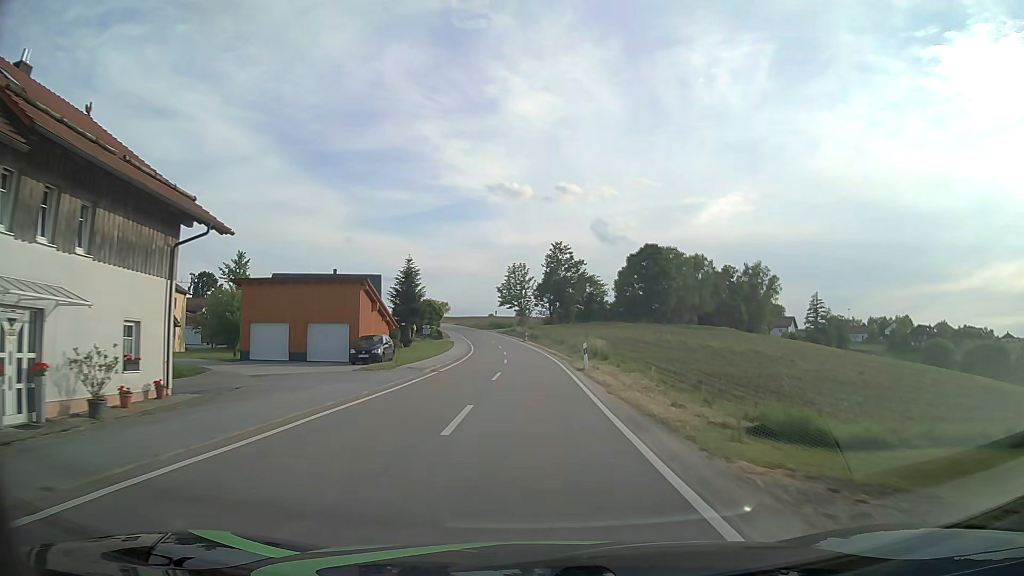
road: tertiary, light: Day
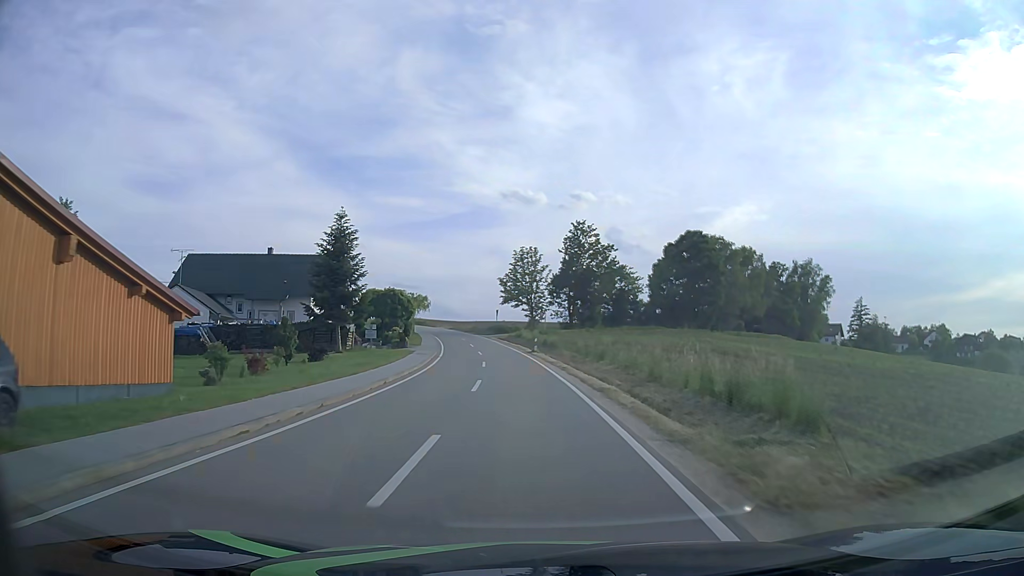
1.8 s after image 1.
(-0.1, +28.2) m; -1°
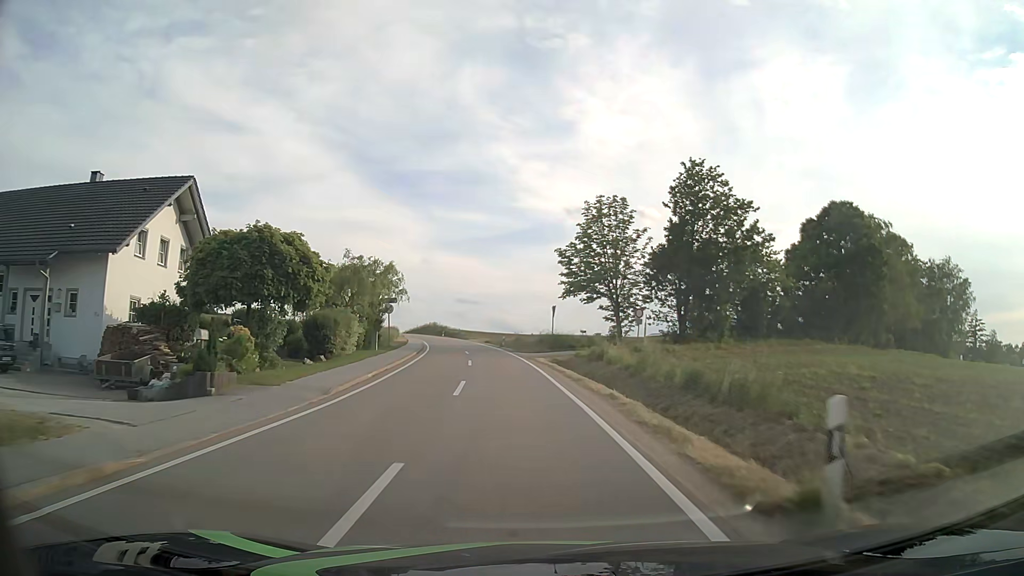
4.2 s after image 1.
(-1.5, +38.1) m; -5°
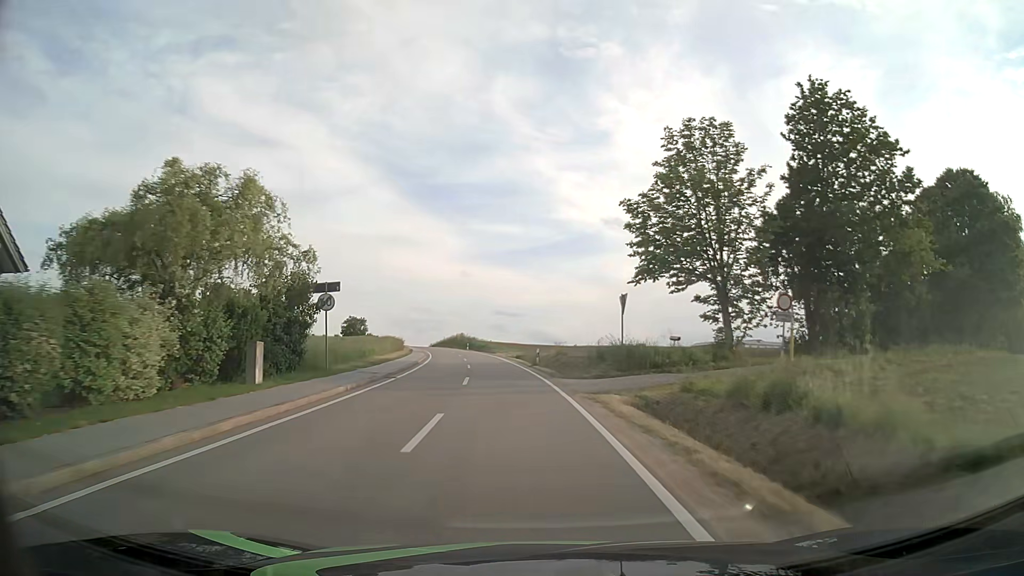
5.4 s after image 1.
(-0.6, +19.0) m; -4°
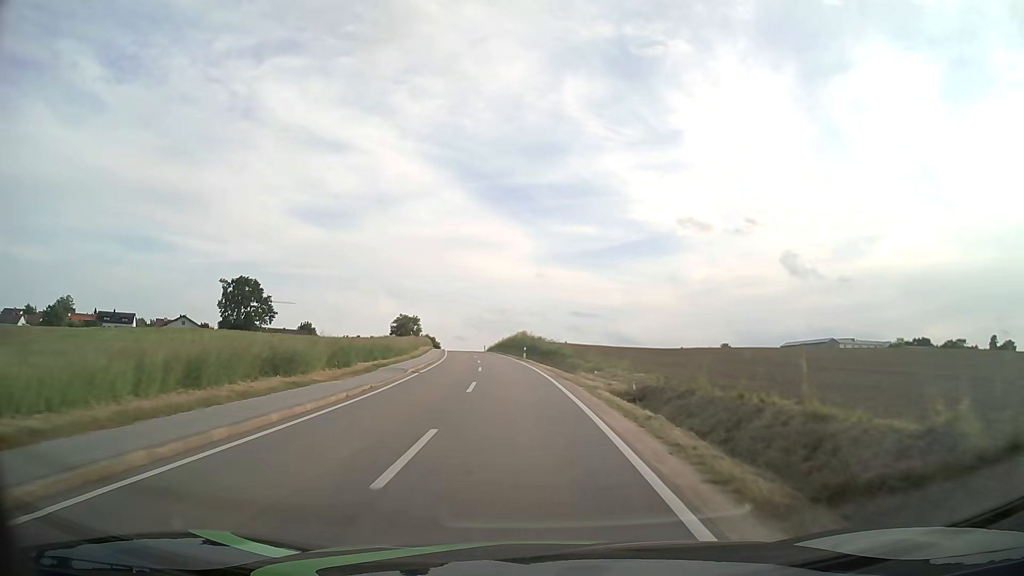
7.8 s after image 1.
(-2.3, +37.9) m; -7°
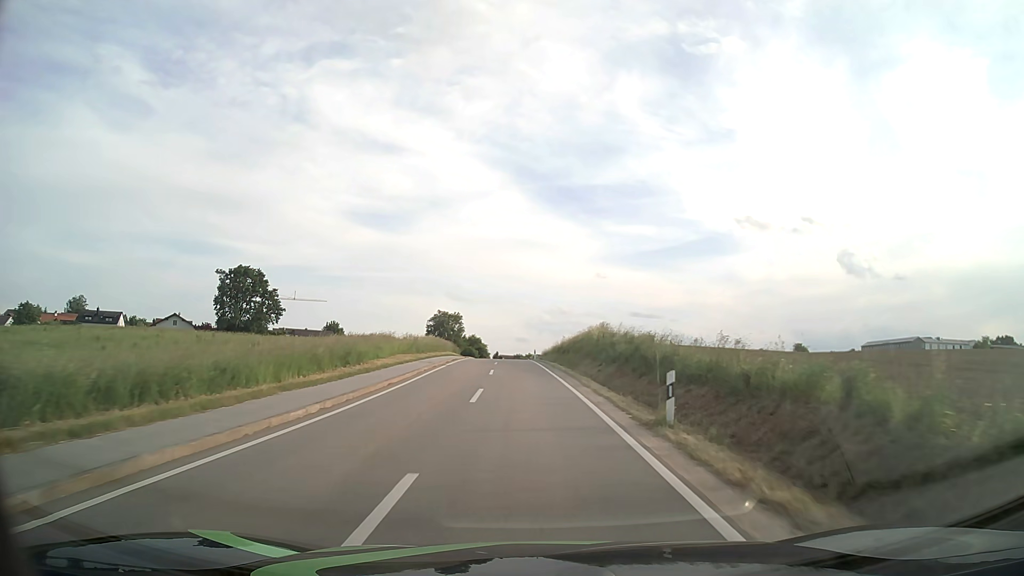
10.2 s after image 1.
(-1.8, +38.9) m; -5°
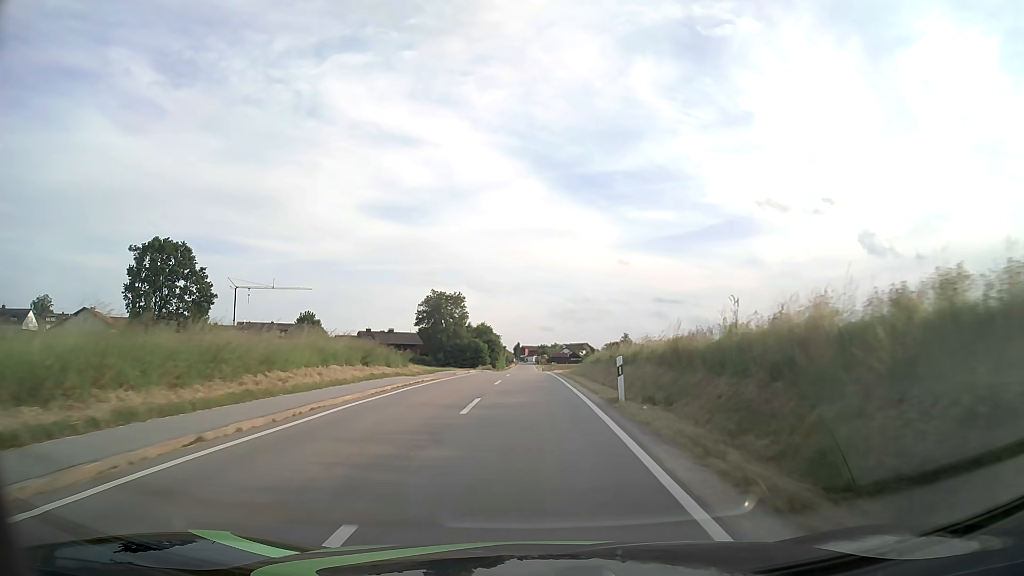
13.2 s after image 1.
(-1.3, +49.9) m; -2°
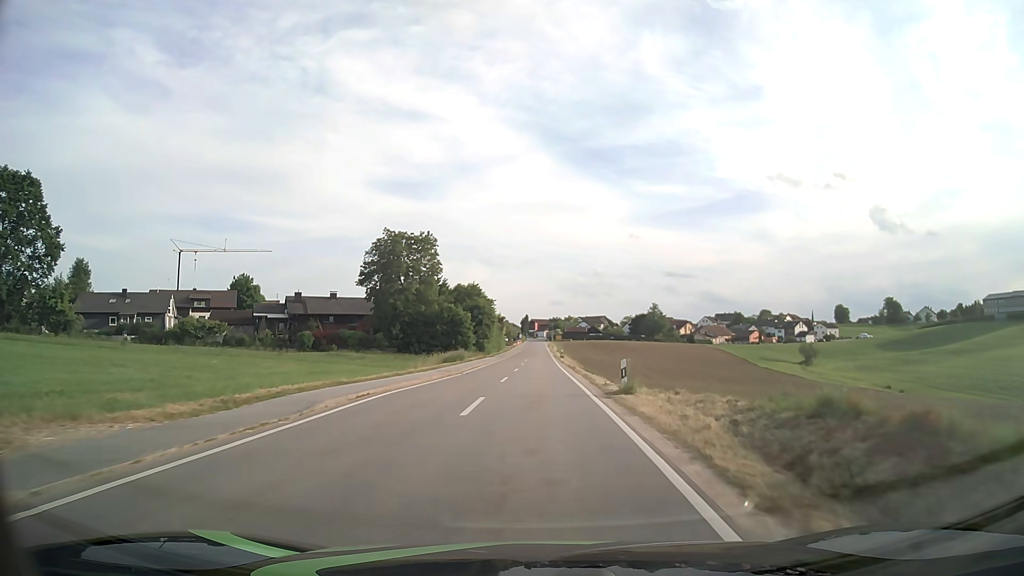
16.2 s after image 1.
(-0.3, +48.5) m; -1°
(0, +10) (0, +20) (0, +30) (0, +40) (0, +50) (+1, +60) (+1, +70) (+1, +80) (+1, +90) (+1, +100) m
